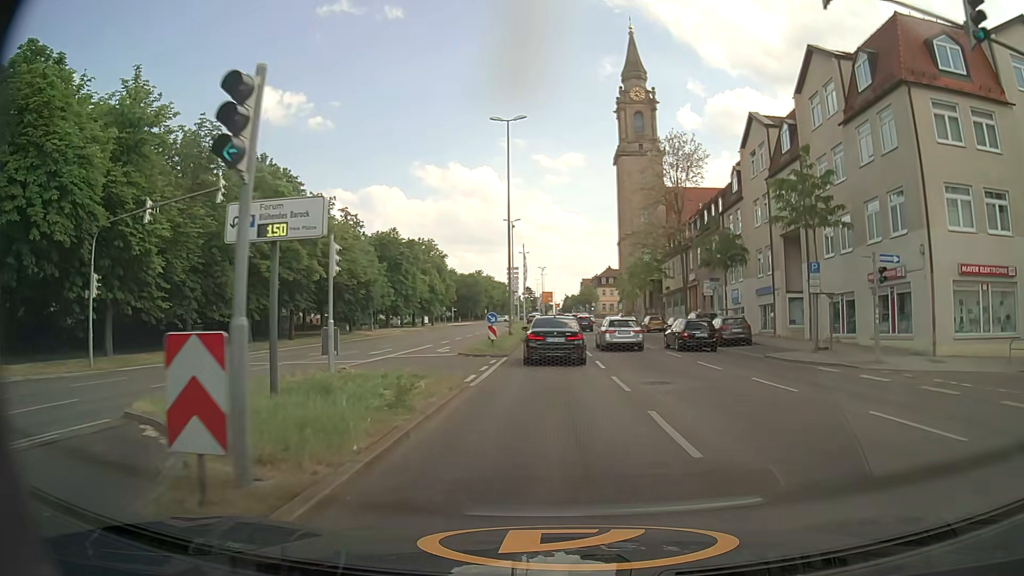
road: primary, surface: asphalt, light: Day
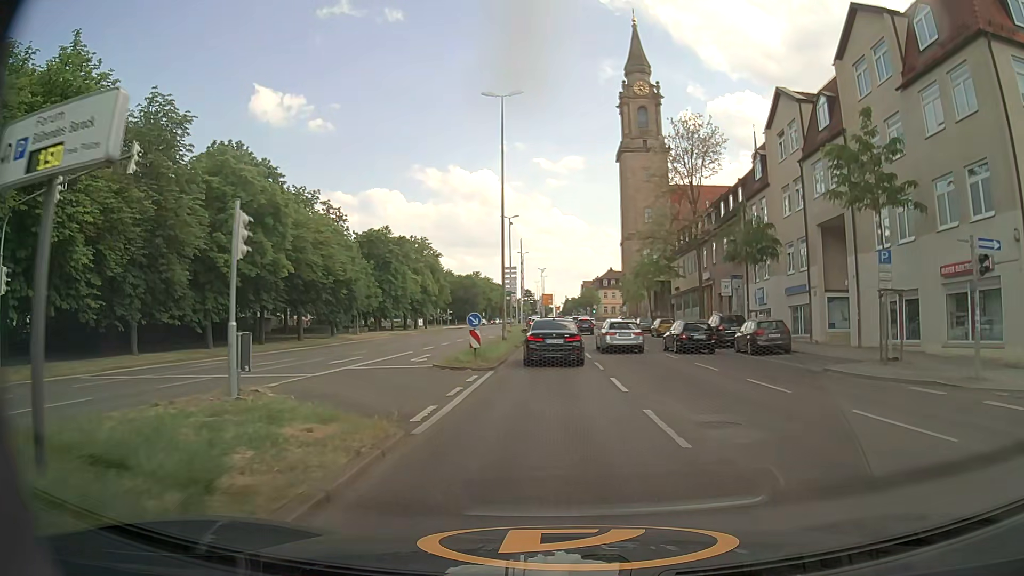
(-0.1, +5.7) m; 0°
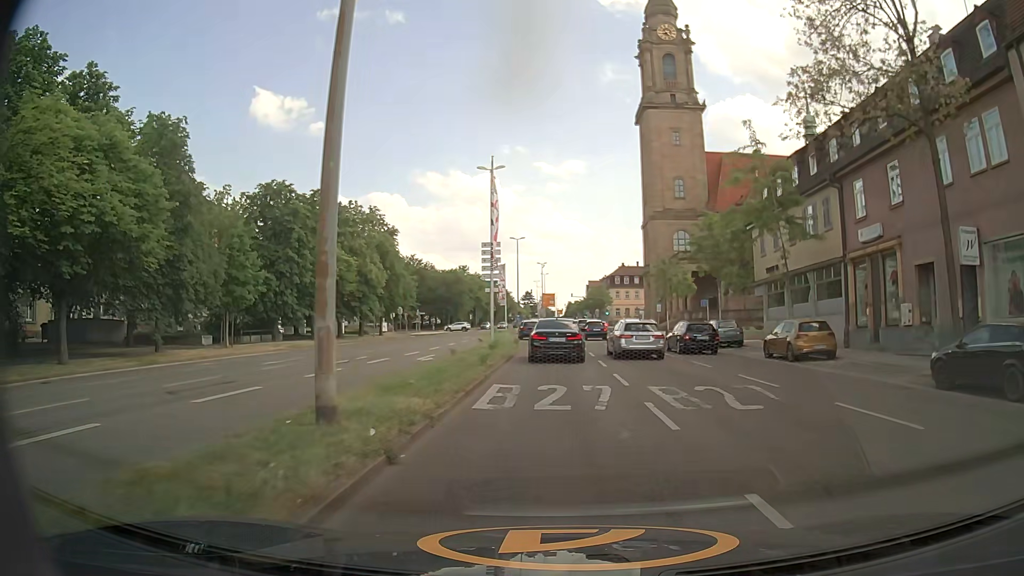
(-0.2, +29.8) m; 0°
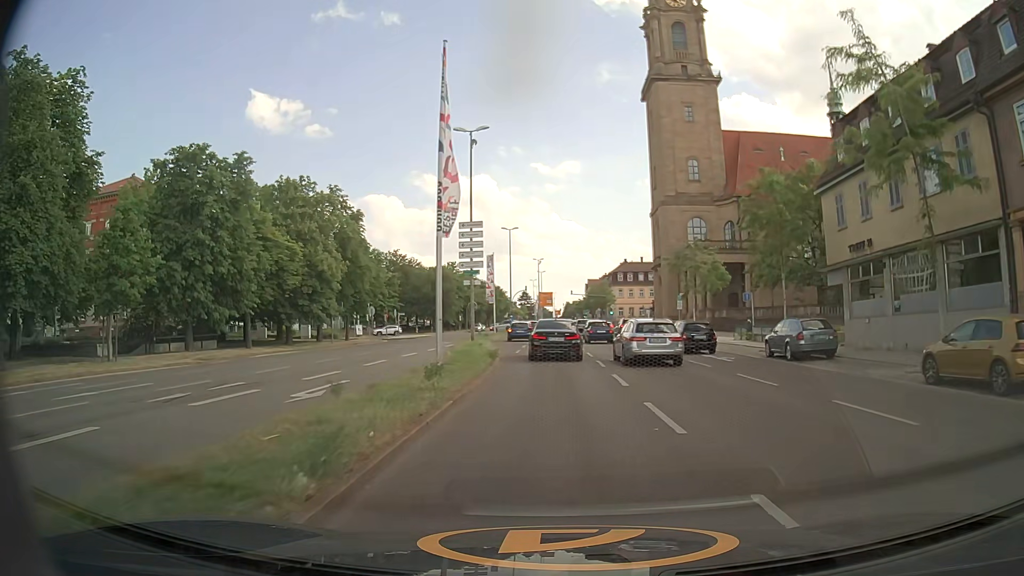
(0.0, +12.3) m; 0°
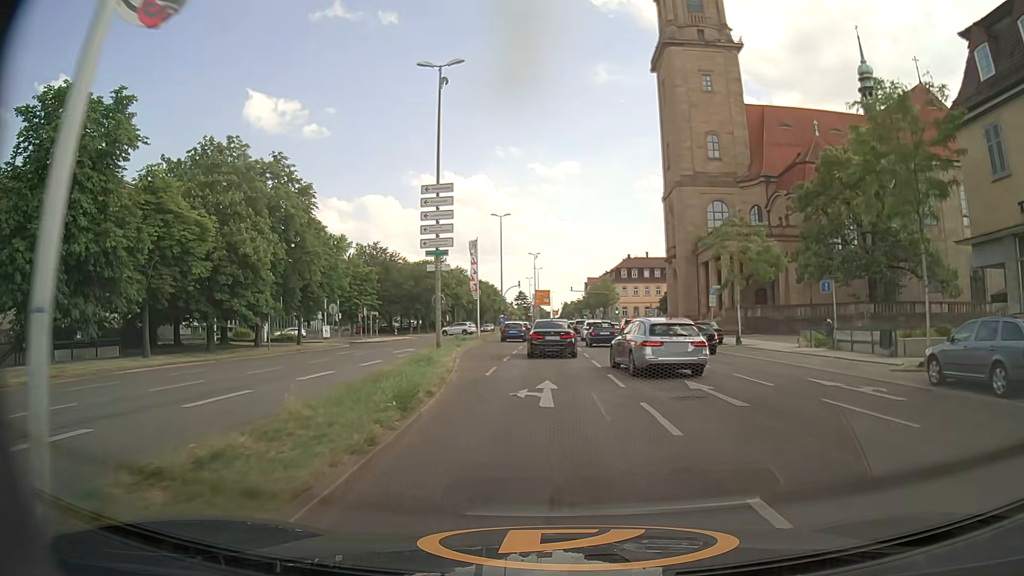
(-0.1, +12.4) m; 0°
(0, +10) (0, +20) (0, +30) (0, +40) (0, +50) (-1, +60) (-1, +70) (-1, +80) (-1, +90) (-1, +100) m
